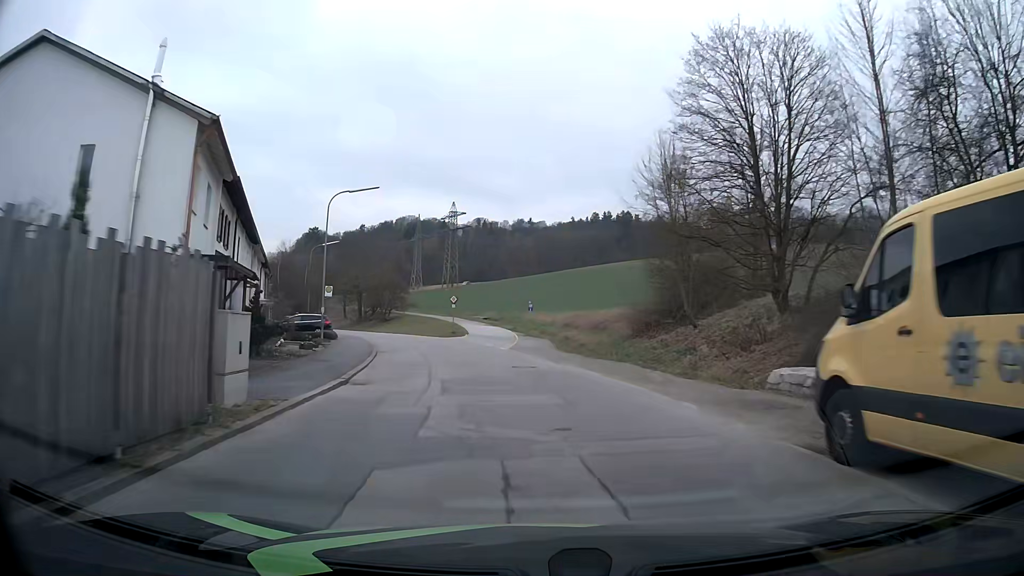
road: residential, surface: asphalt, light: Day
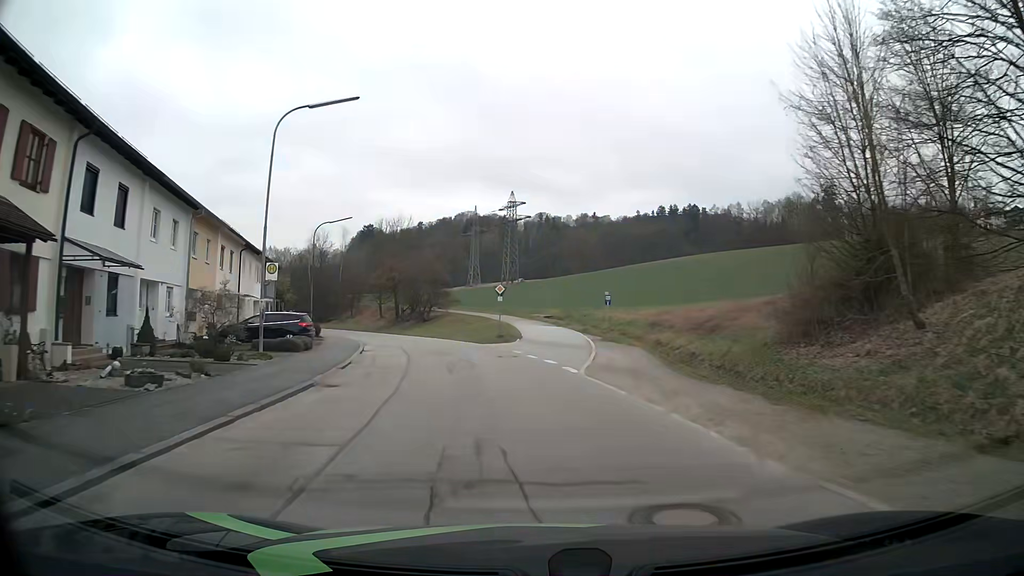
(-0.6, +15.5) m; -4°
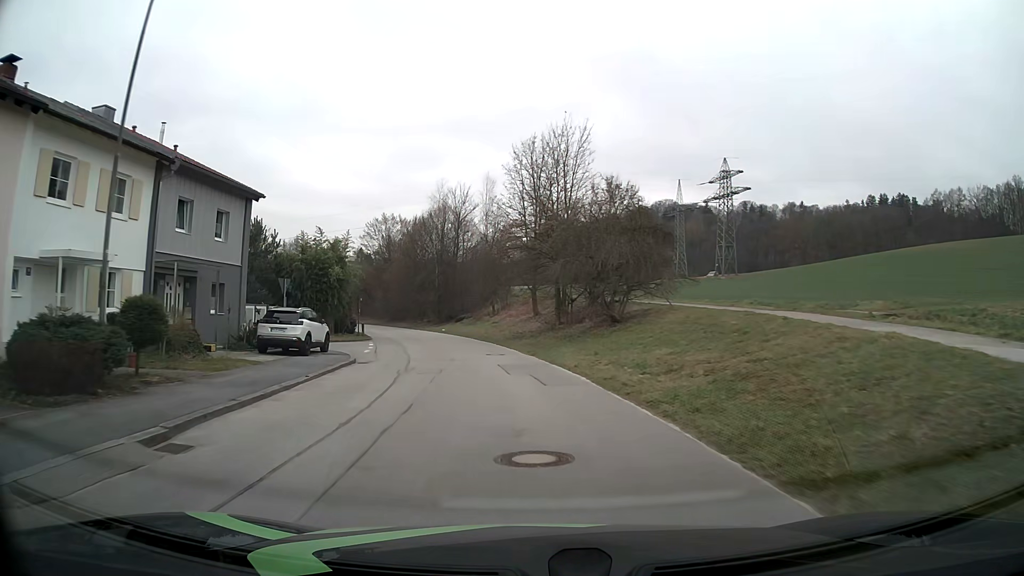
(-5.9, +38.2) m; -17°
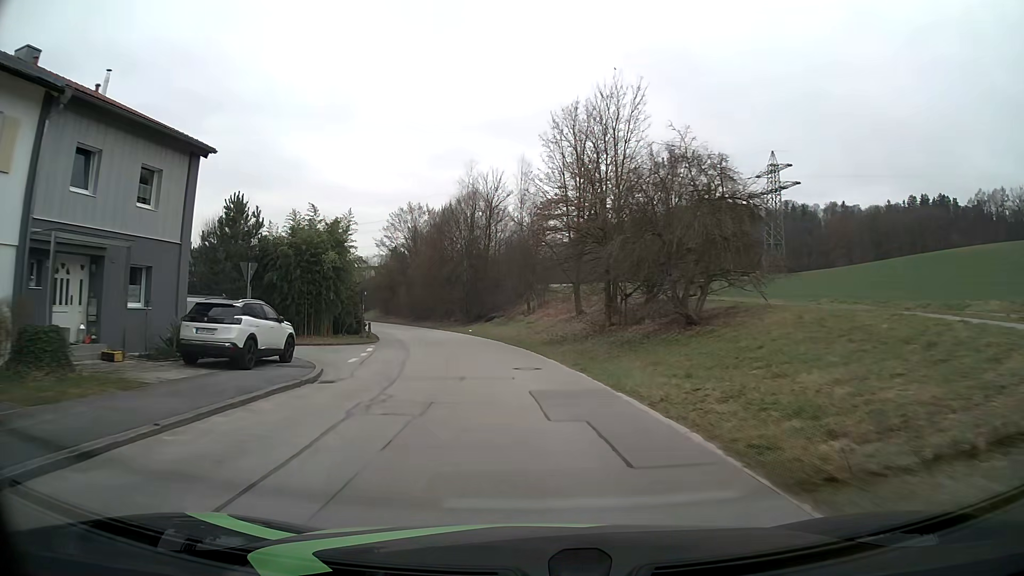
(-0.2, +7.7) m; -3°
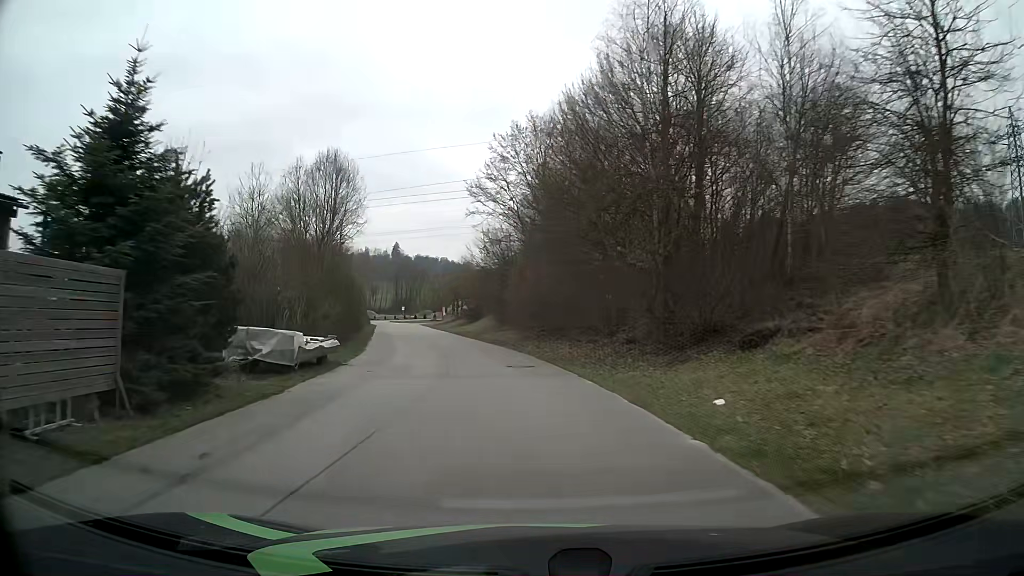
(-4.3, +38.2) m; -14°
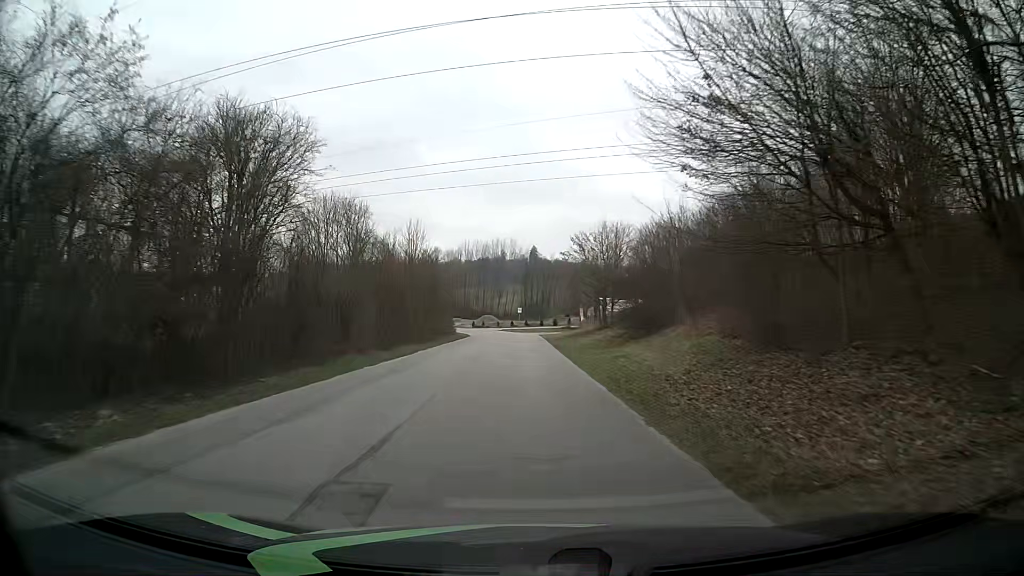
(-4.3, +37.9) m; -12°
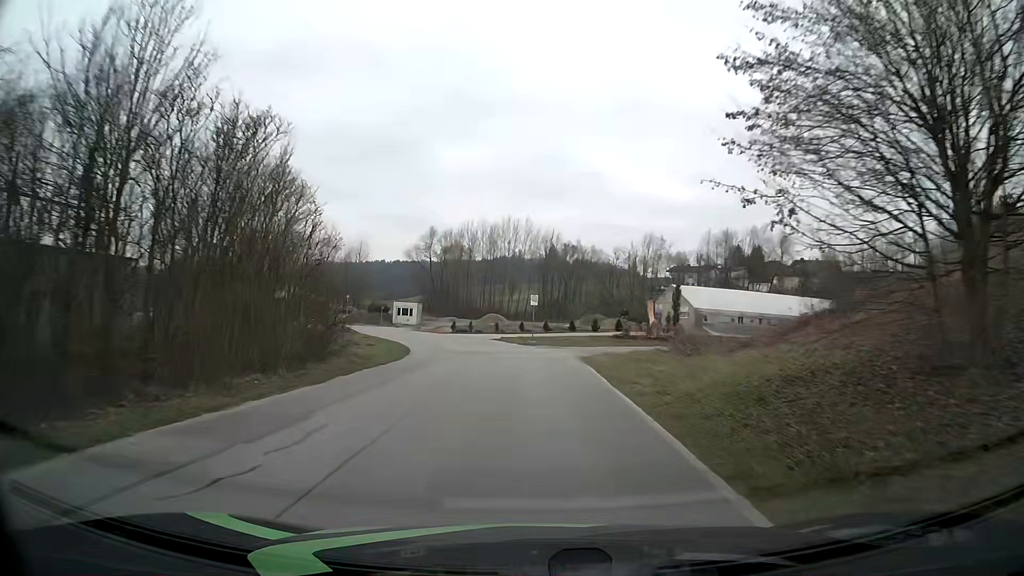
(-0.6, +38.2) m; -1°
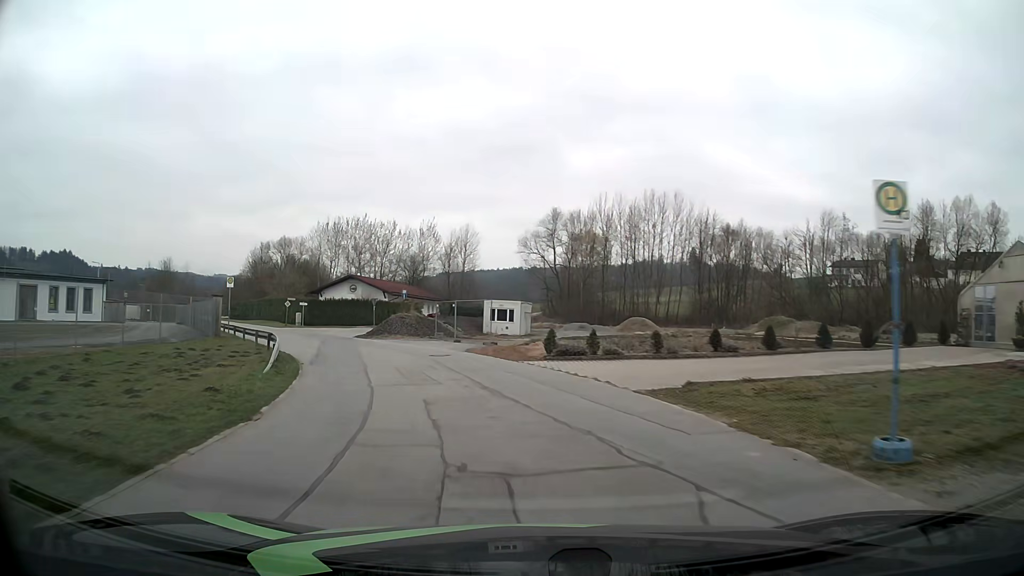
(-1.9, +30.5) m; -12°
(-1, +10) (-3, +20) (-7, +29) (-12, +38) (-17, +46) (-23, +54) (-28, +63) (-34, +71) (-39, +80) (-44, +88) m
